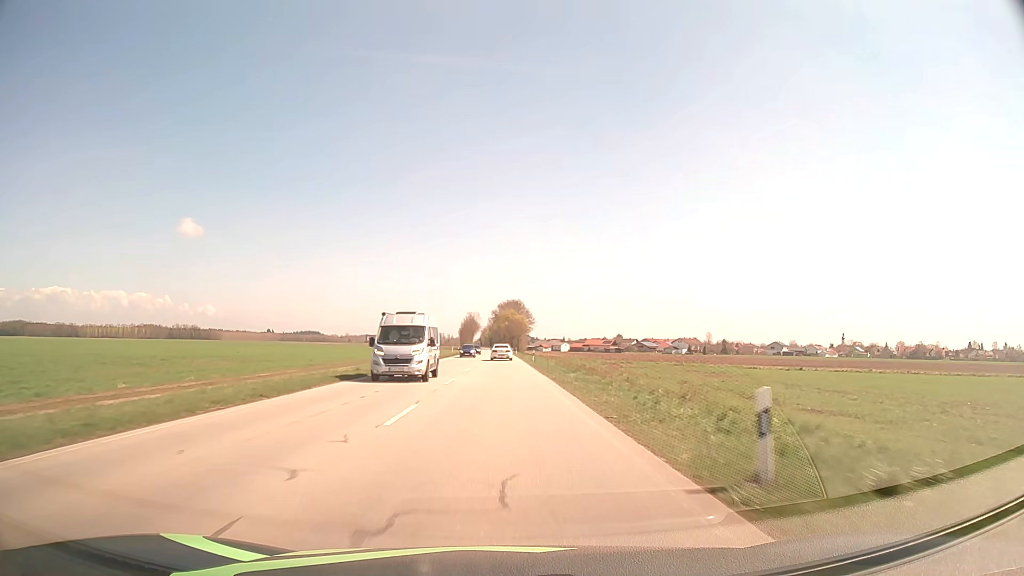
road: secondary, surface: asphalt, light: Day
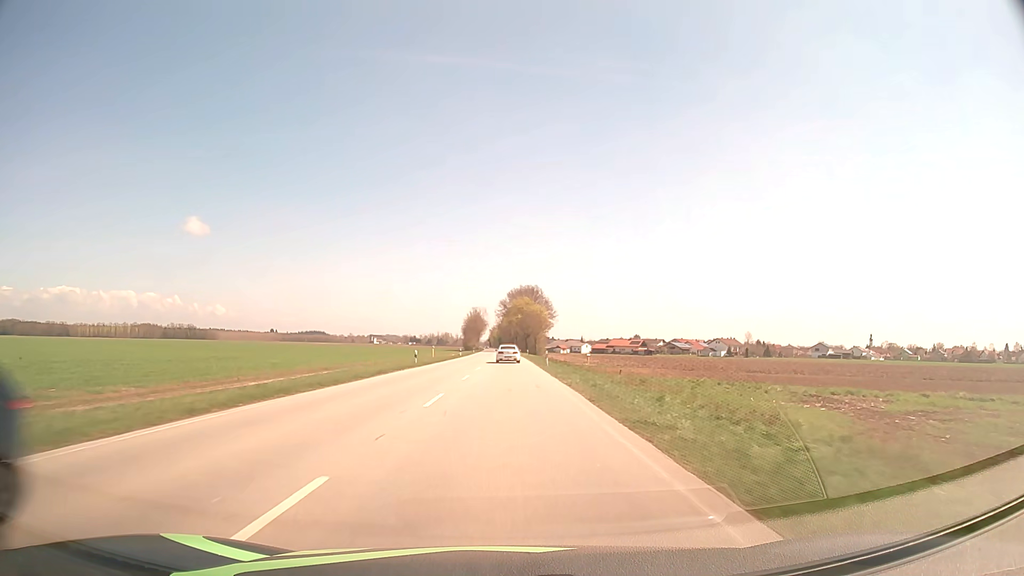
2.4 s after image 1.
(-0.4, +57.0) m; -1°
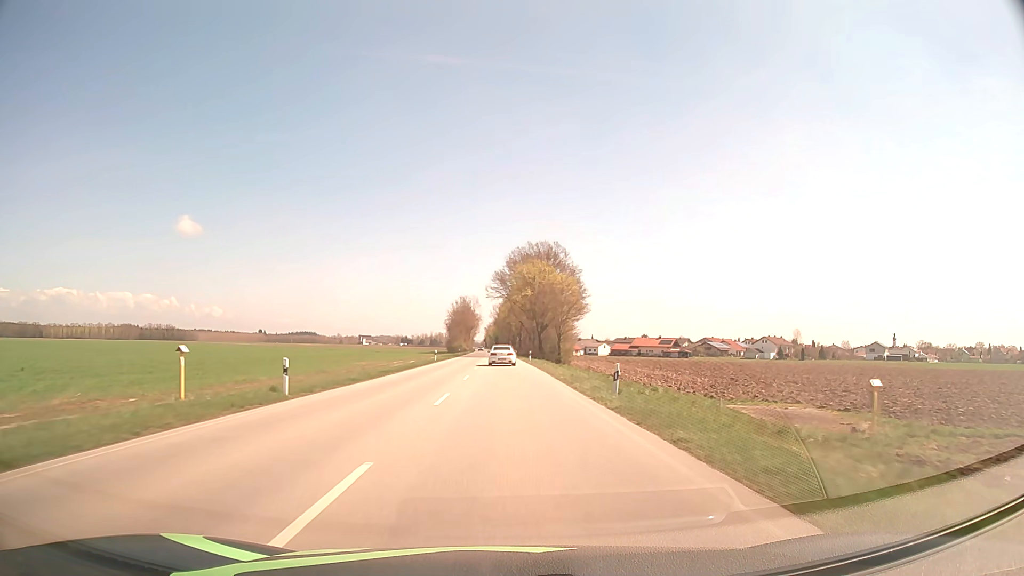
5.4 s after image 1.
(-0.1, +72.0) m; 0°
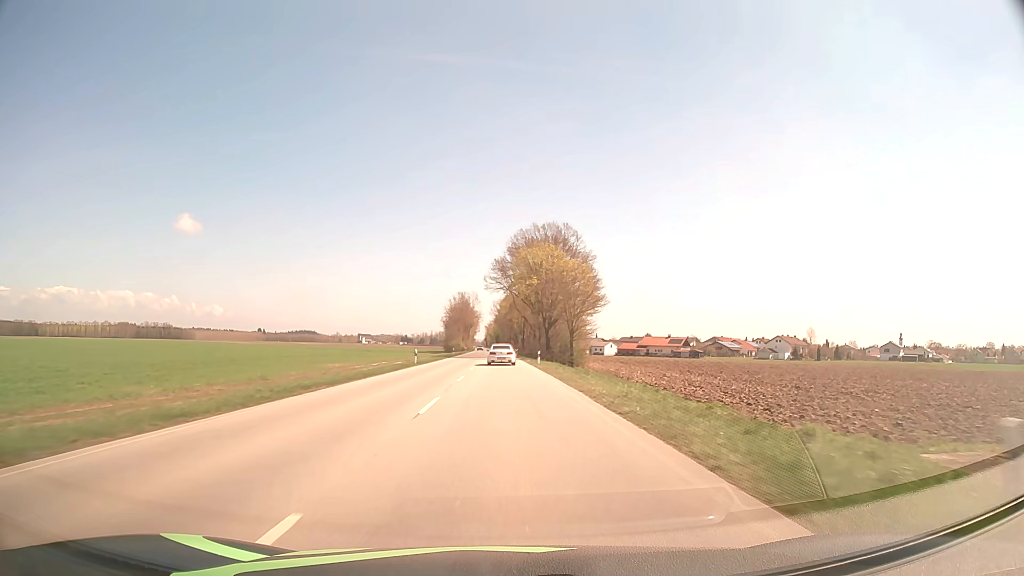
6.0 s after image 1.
(0.0, +14.6) m; 0°
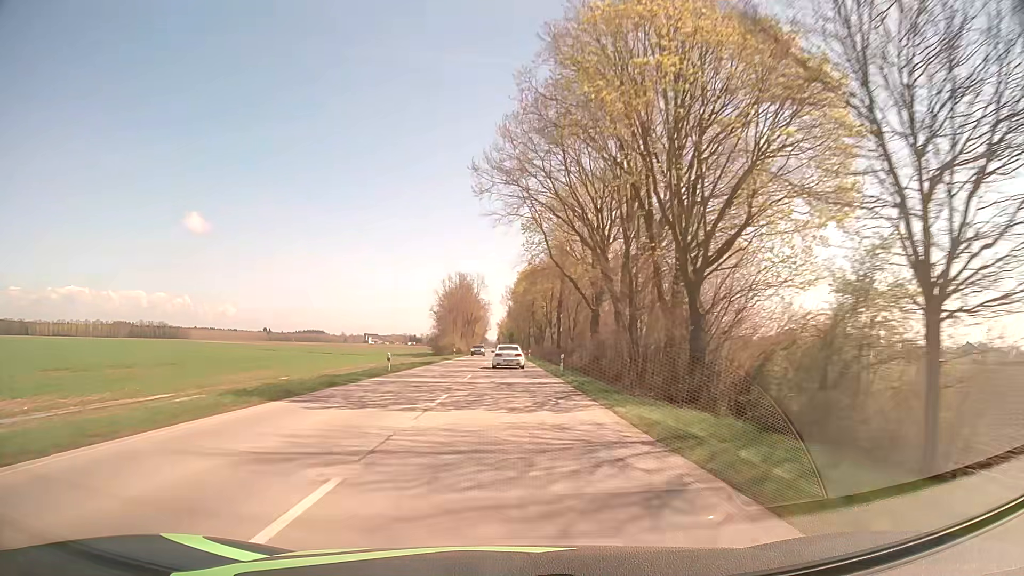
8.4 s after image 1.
(-0.5, +59.1) m; -1°
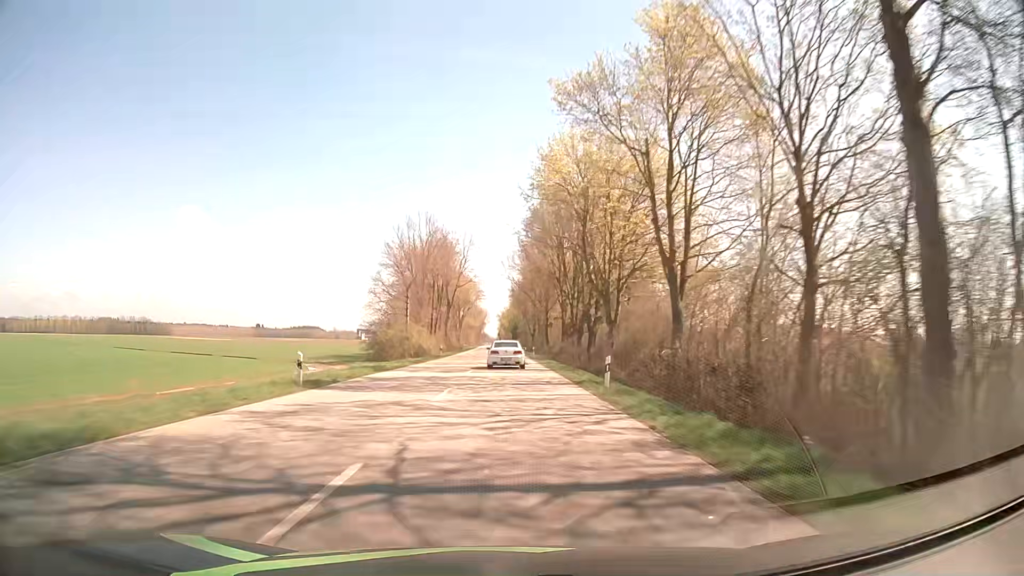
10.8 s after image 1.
(0.0, +60.0) m; 0°
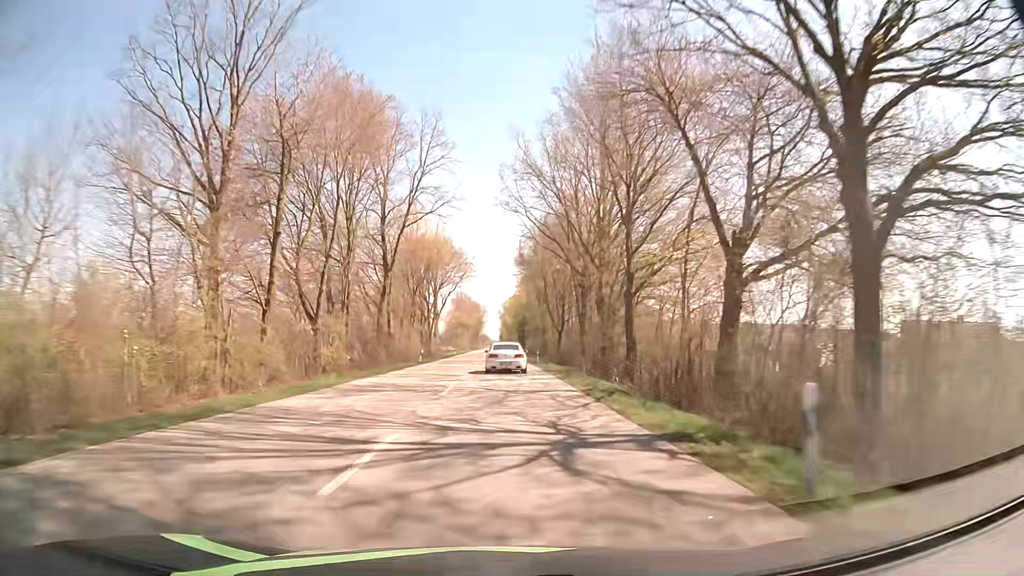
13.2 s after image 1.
(+0.1, +57.8) m; 0°
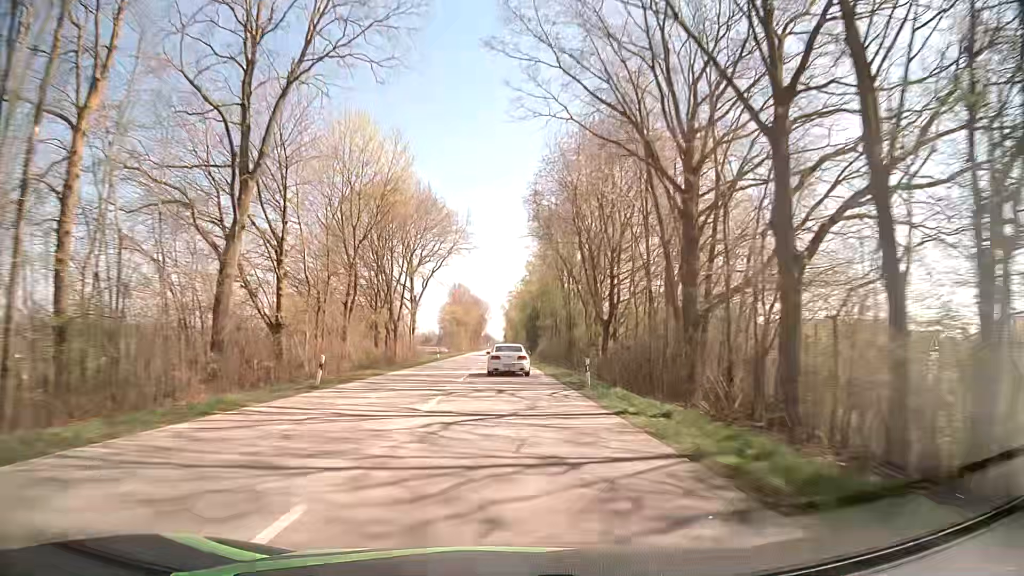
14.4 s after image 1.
(-0.1, +28.7) m; 0°
(0, +10) (0, +20) (0, +30) (0, +40) (0, +50) (0, +60) (0, +70) (-1, +80) (-1, +90) (-1, +100) m
